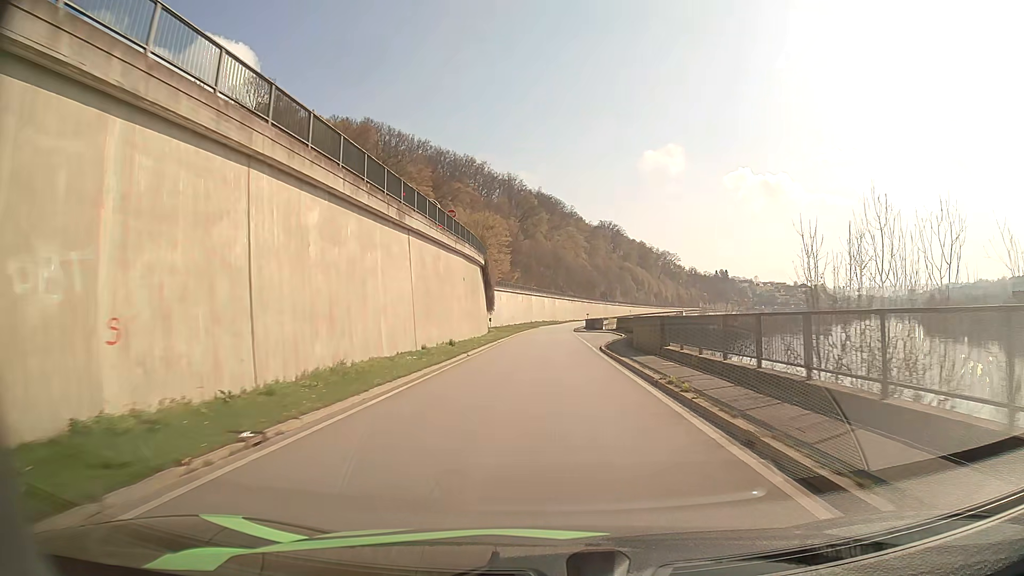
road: primary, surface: asphalt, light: Day
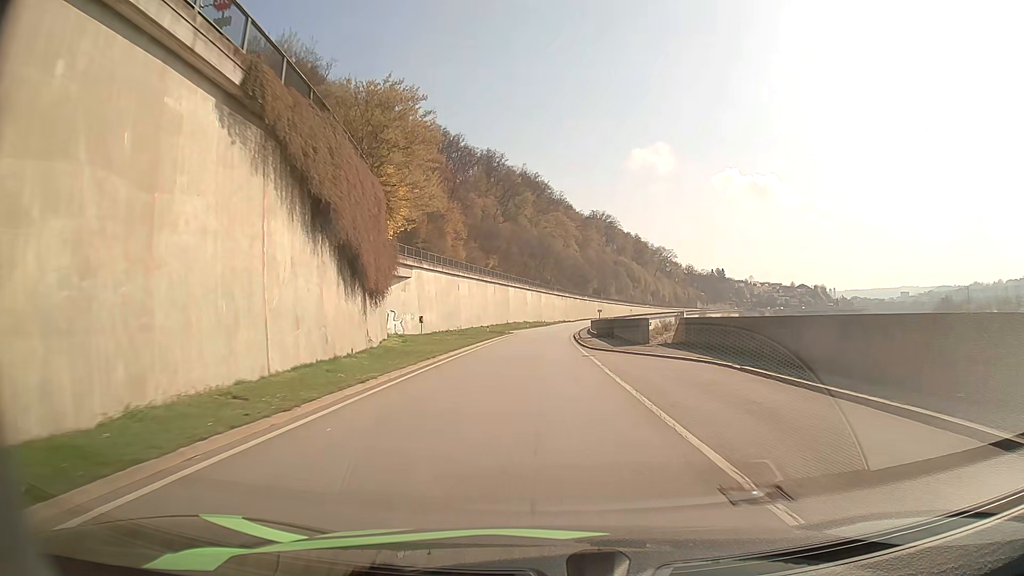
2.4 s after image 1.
(+0.3, +42.3) m; +1°
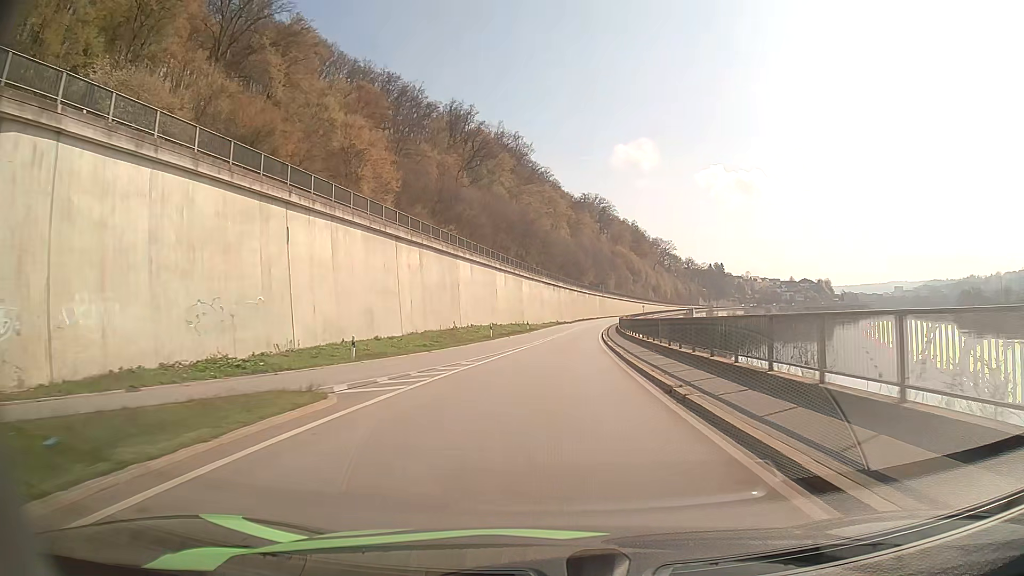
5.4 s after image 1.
(0.0, +53.2) m; +1°
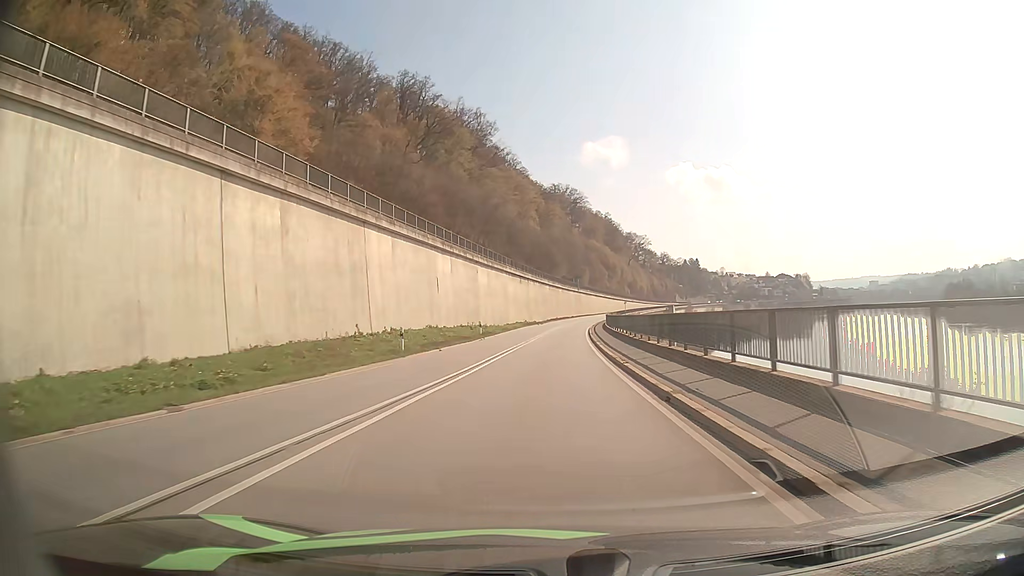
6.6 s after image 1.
(+0.6, +21.4) m; +3°
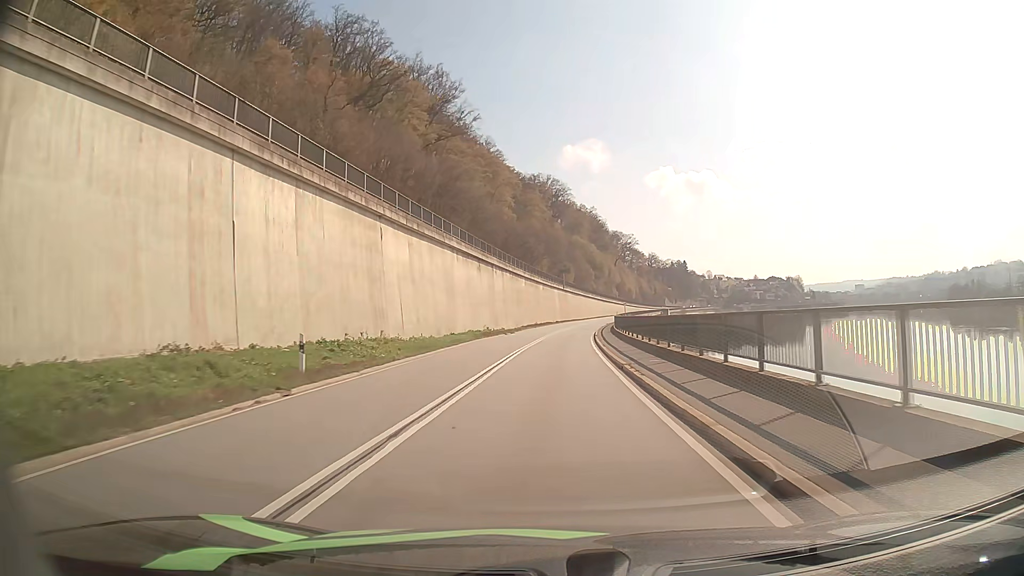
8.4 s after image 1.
(+0.4, +32.4) m; +2°
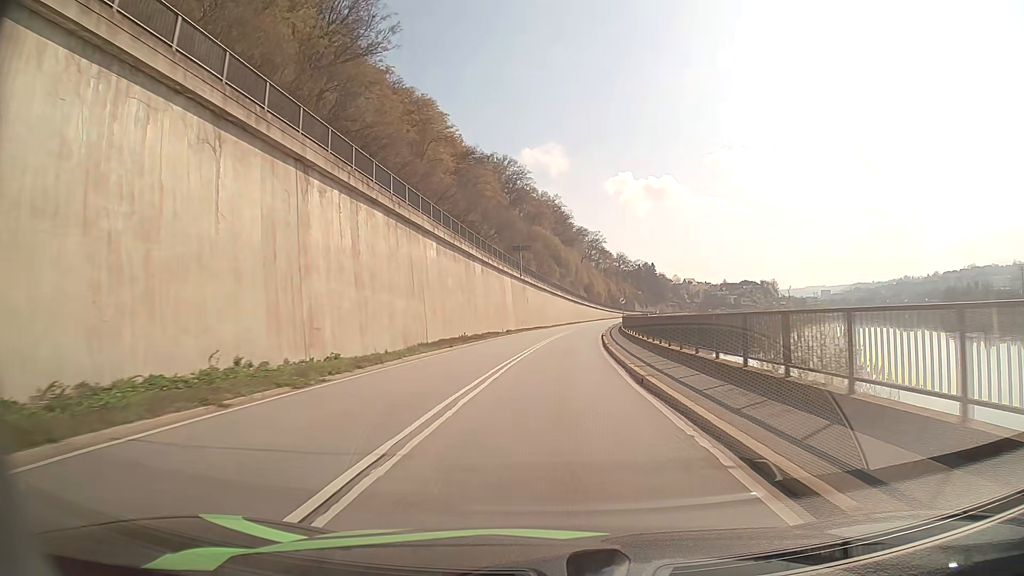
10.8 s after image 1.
(+0.9, +44.1) m; +4°
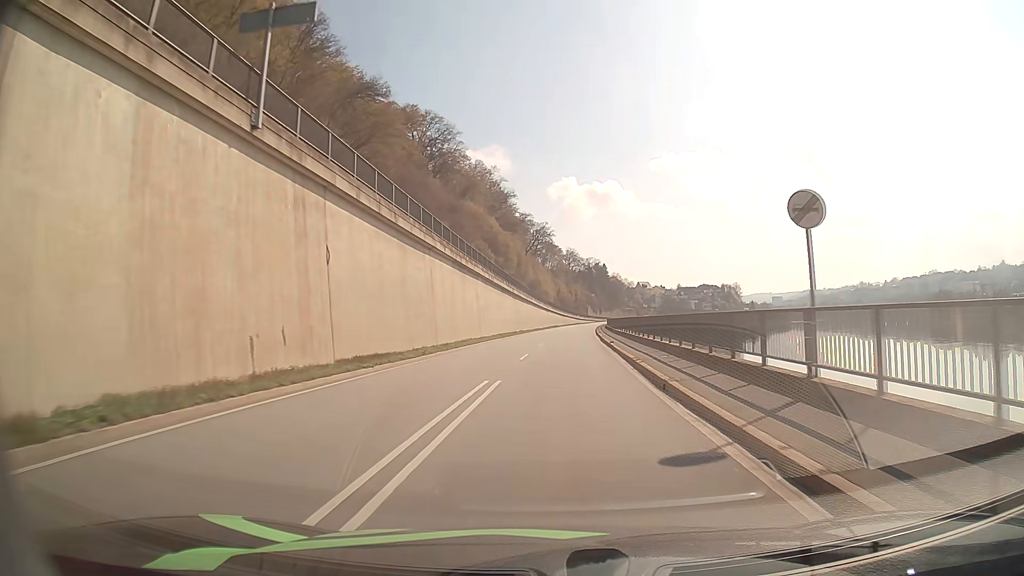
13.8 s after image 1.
(+2.3, +56.4) m; +5°
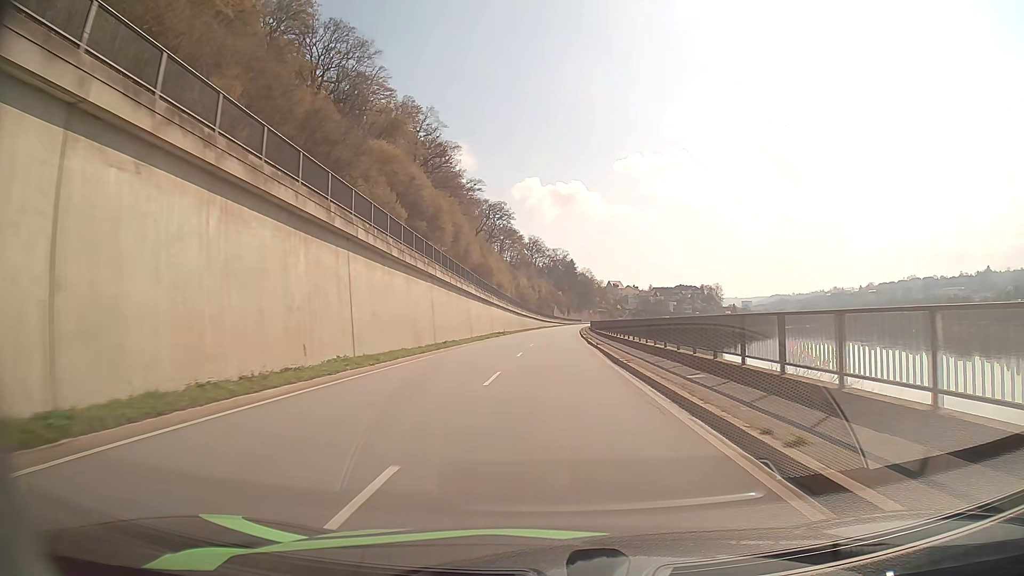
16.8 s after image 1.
(+1.7, +57.0) m; +3°
(0, +10) (0, +20) (0, +30) (0, +40) (+1, +50) (+1, +60) (+1, +70) (+1, +80) (+2, +90) (+2, +100) m
